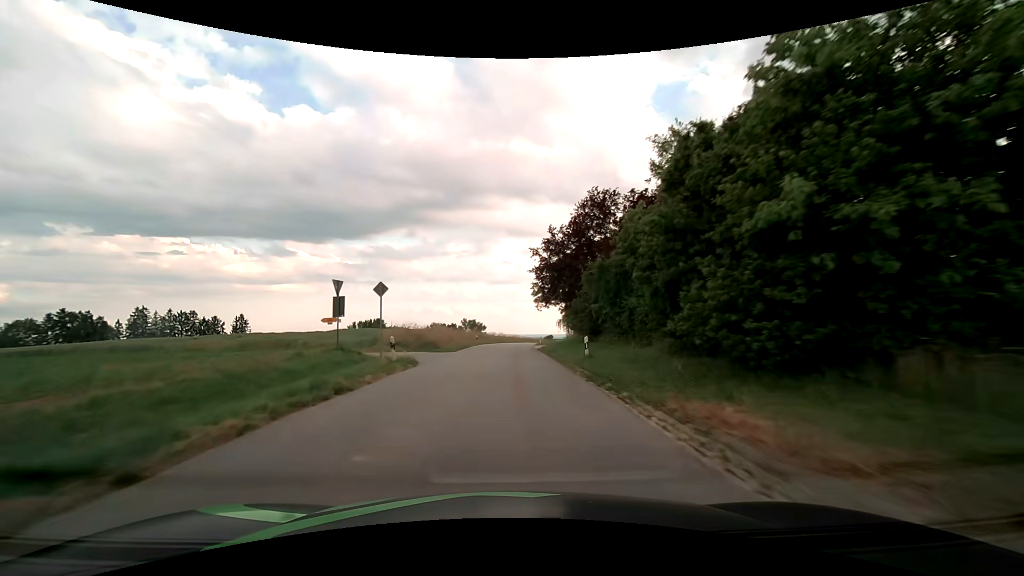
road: tertiary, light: Day
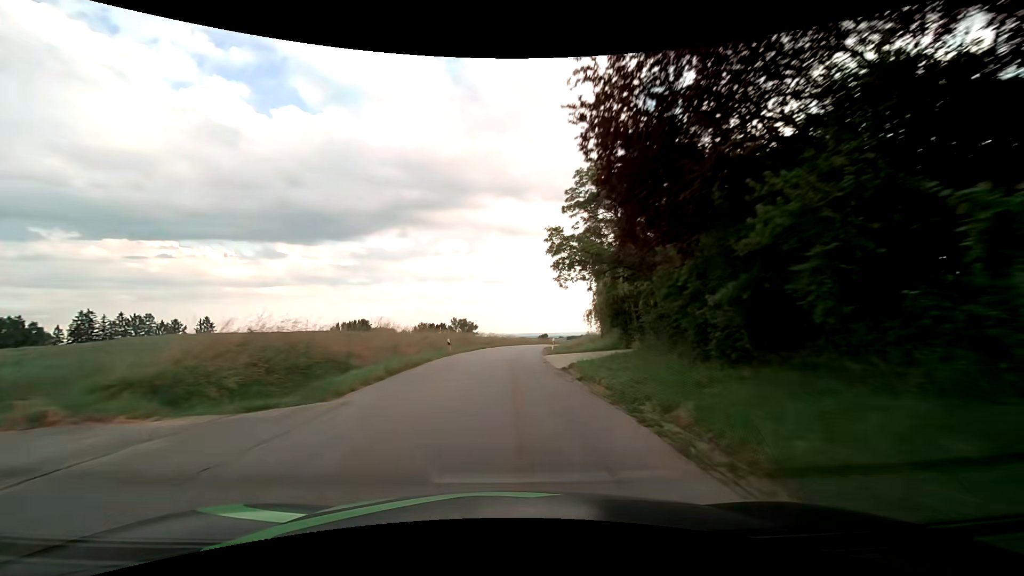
(+0.2, +21.0) m; 0°
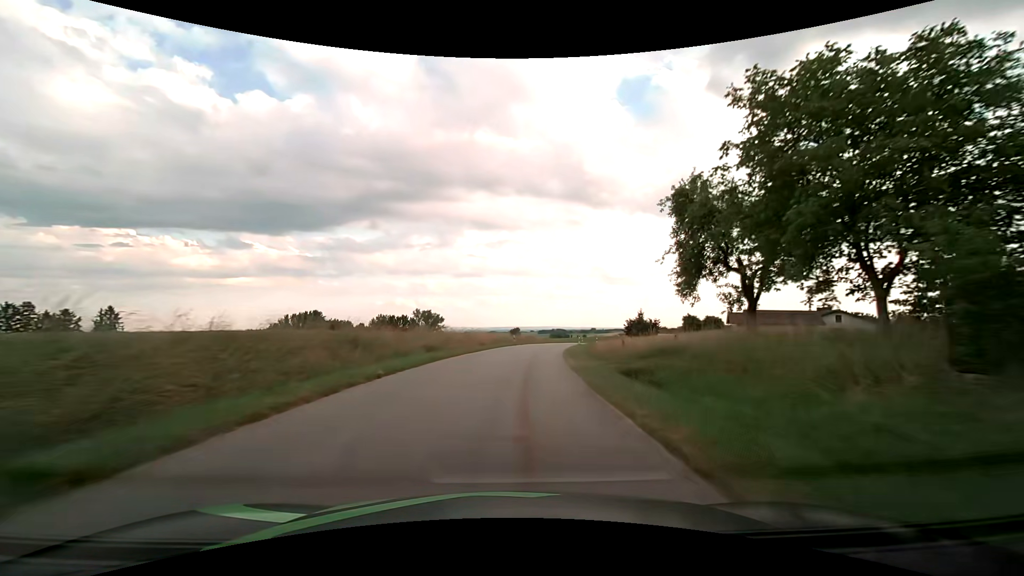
(+0.6, +31.2) m; +3°
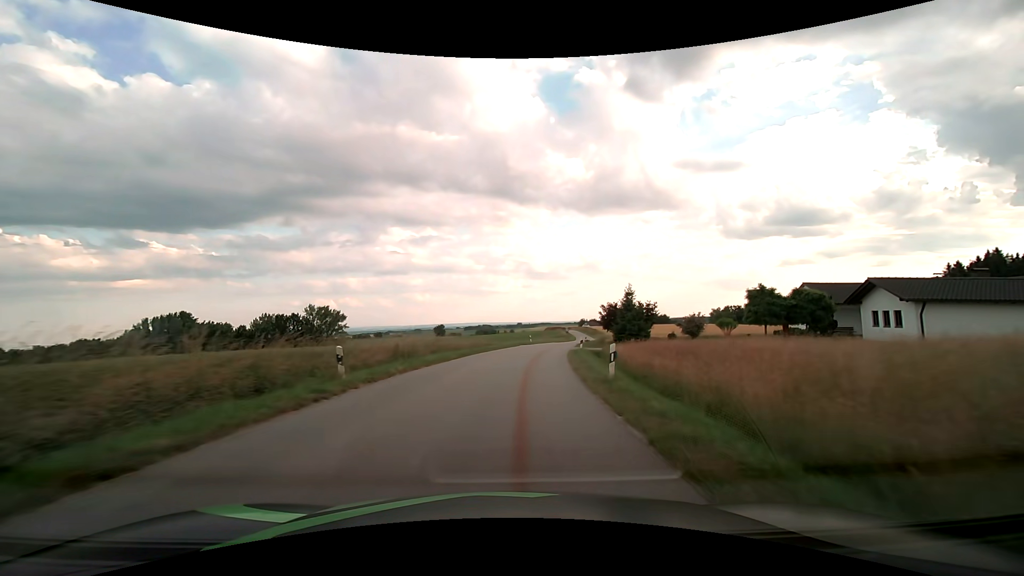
(+3.1, +39.8) m; +9°
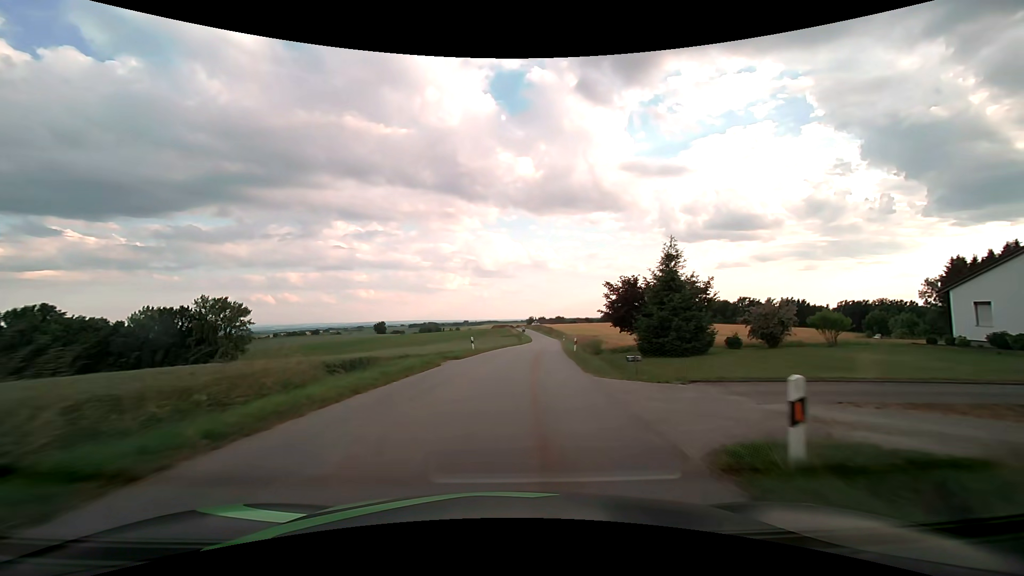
(+1.5, +29.4) m; +6°
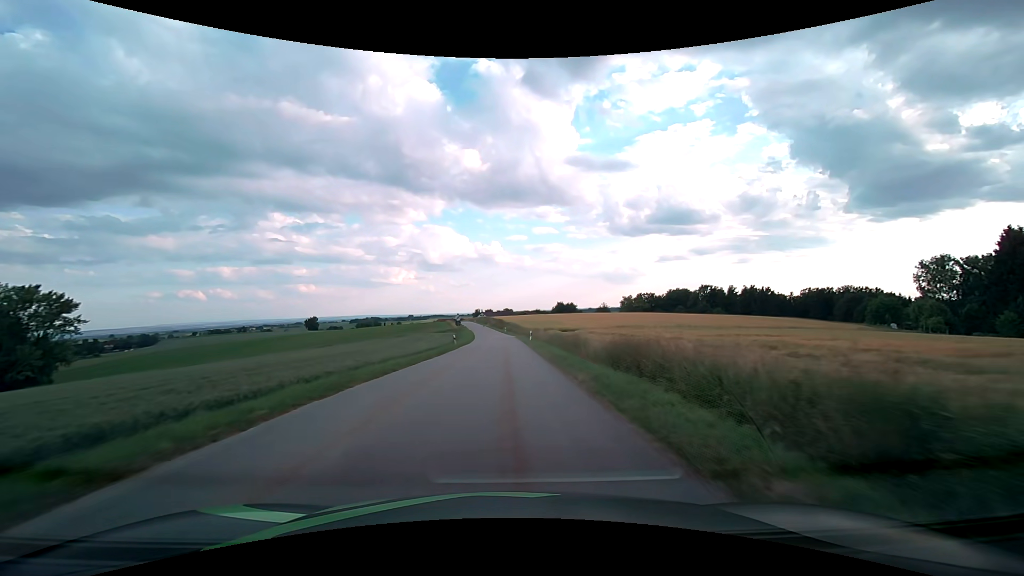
(+2.6, +38.6) m; +7°
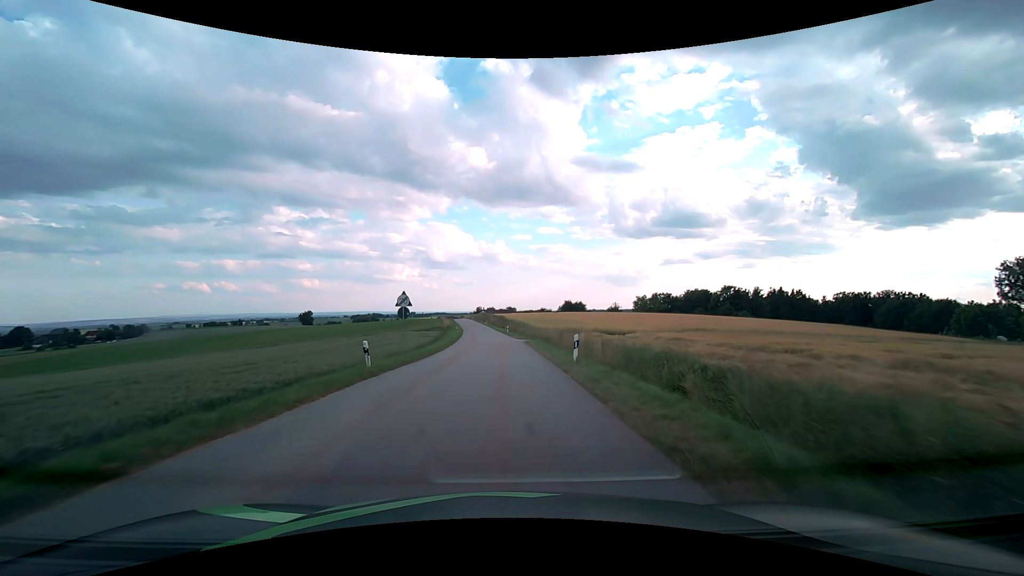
(-0.2, +28.5) m; -1°
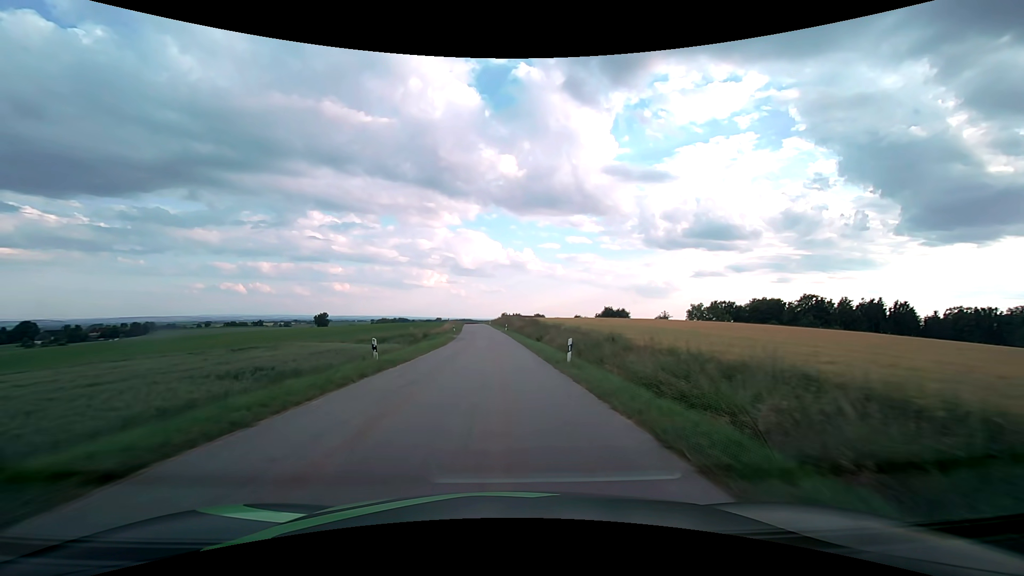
(-1.0, +49.1) m; -3°
(0, +10) (0, +20) (-1, +30) (-1, +40) (-2, +50) (-2, +60) (-3, +70) (-4, +80) (-5, +90) (-5, +100) m
